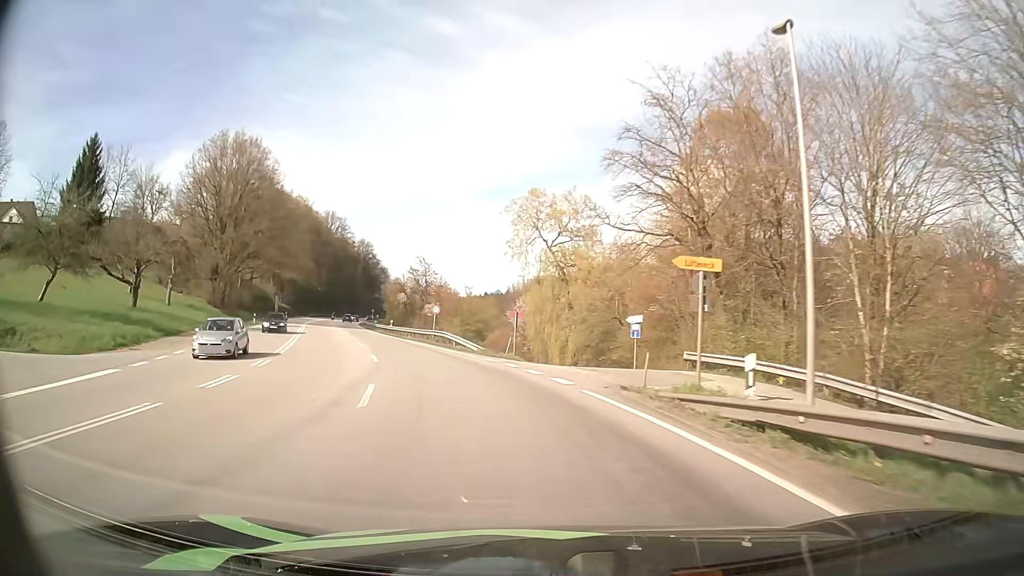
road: primary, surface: asphalt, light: Day
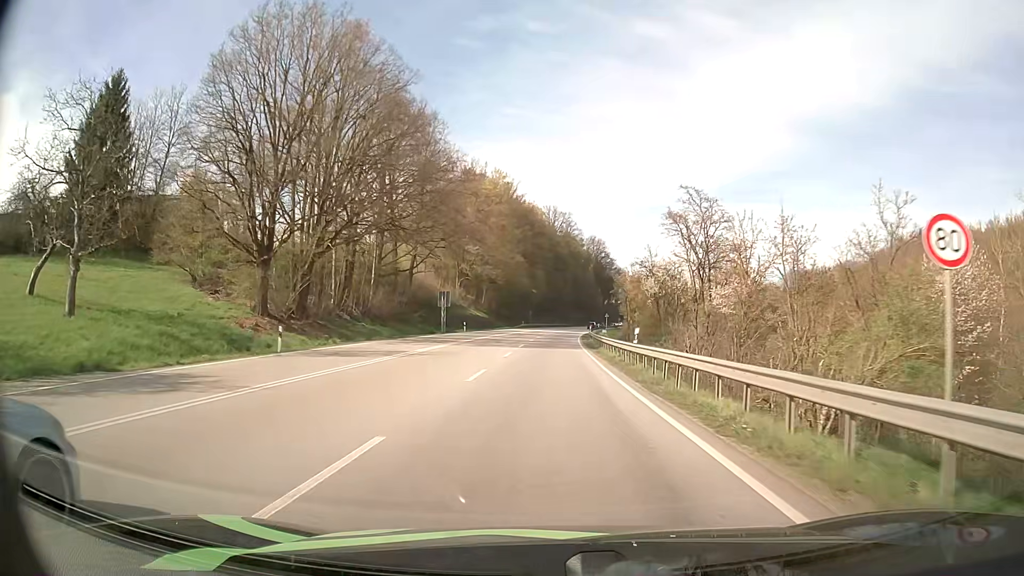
(-9.7, +41.8) m; -21°
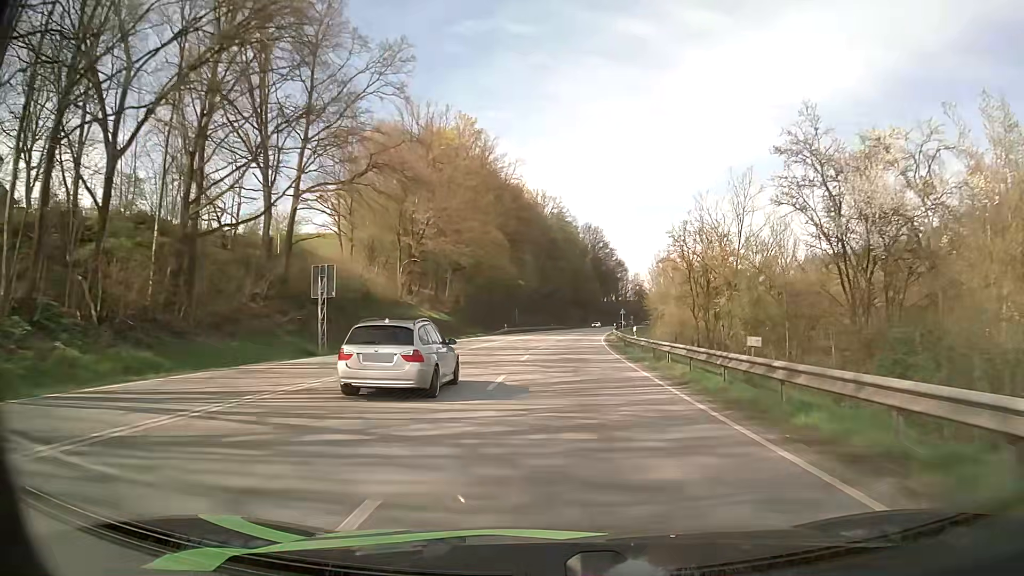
(-0.3, +38.9) m; 0°
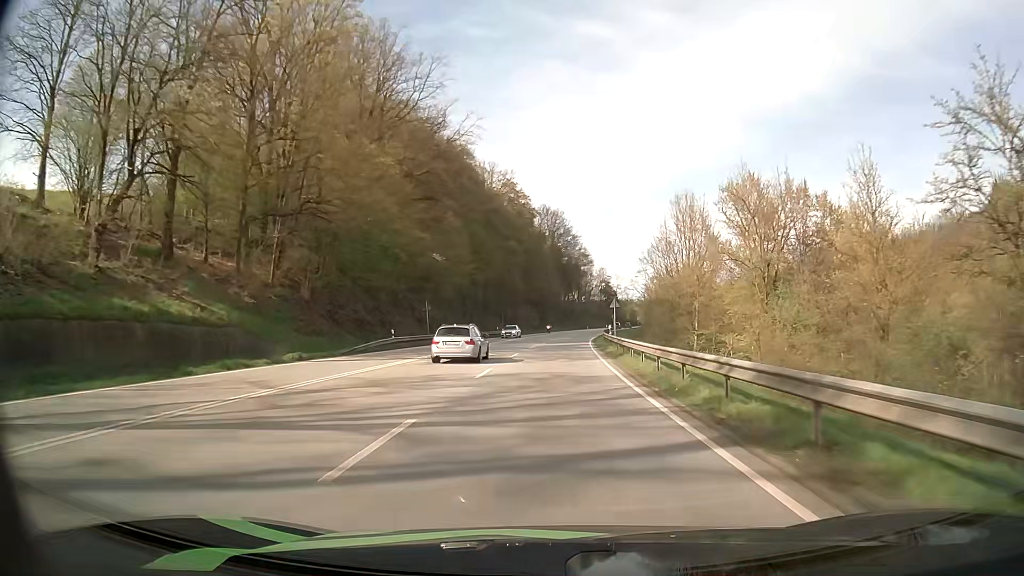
(+1.9, +44.1) m; +4°
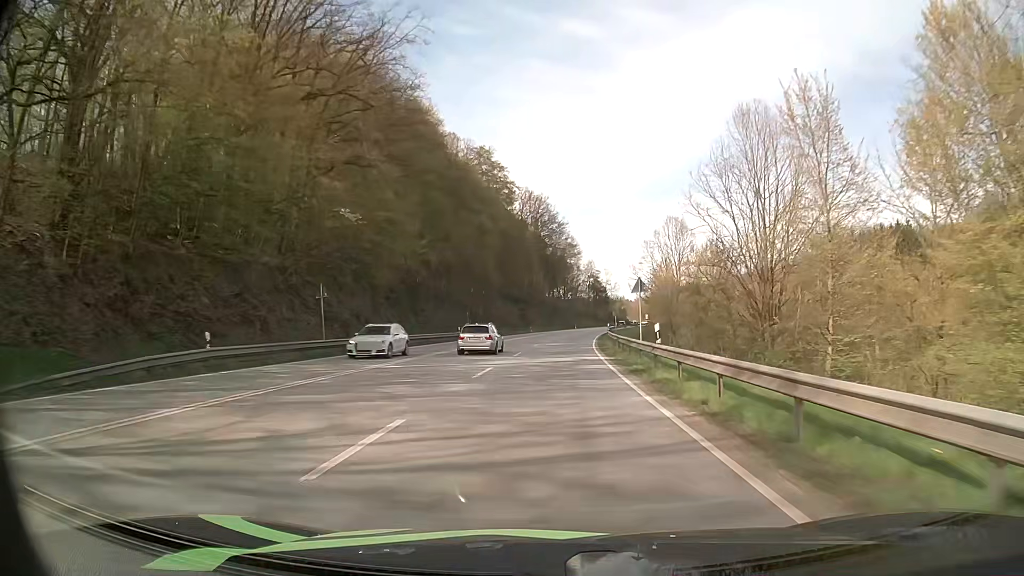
(+0.3, +23.9) m; +1°
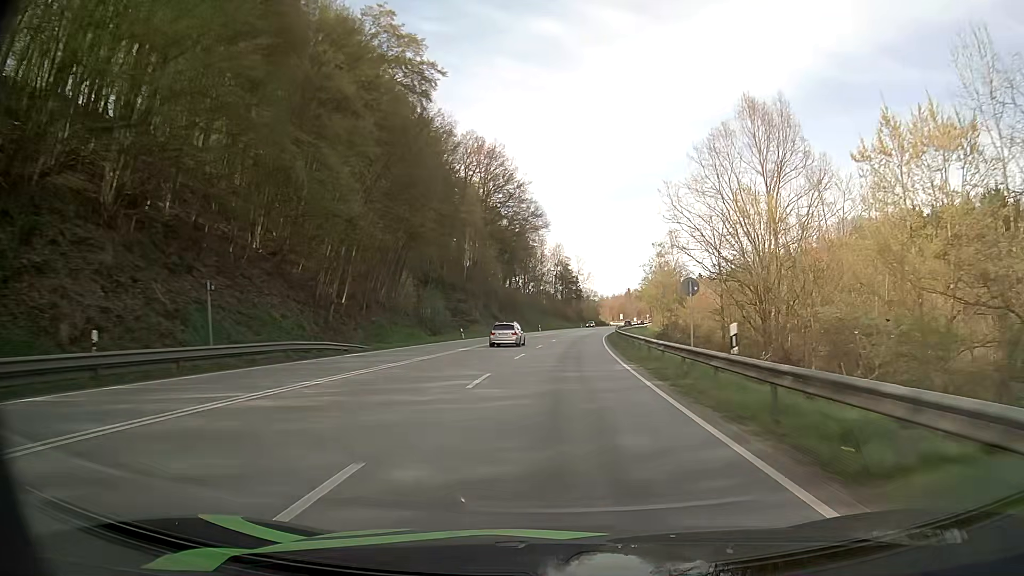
(+1.5, +50.7) m; +3°
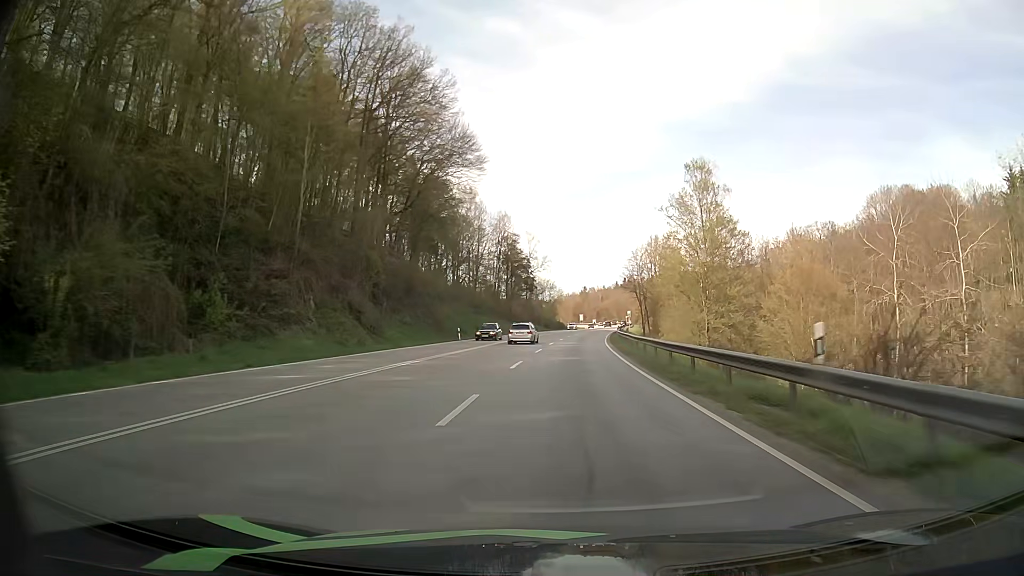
(+1.9, +52.7) m; +4°
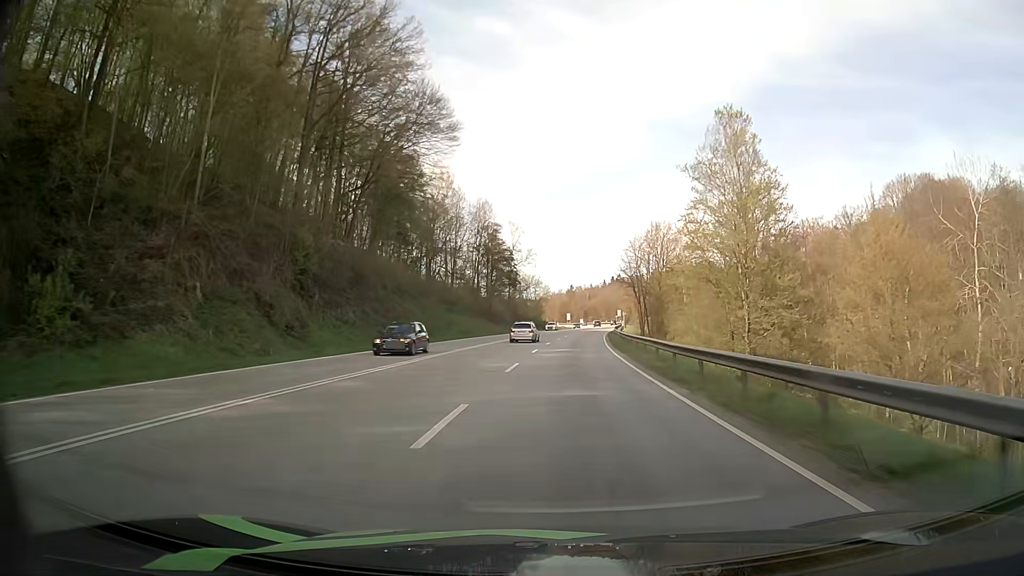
(+0.2, +13.4) m; +1°
(0, +10) (0, +20) (+1, +30) (+1, +40) (+2, +50) (+3, +60) (+4, +70) (+5, +80) (+6, +90) (+7, +100) m
